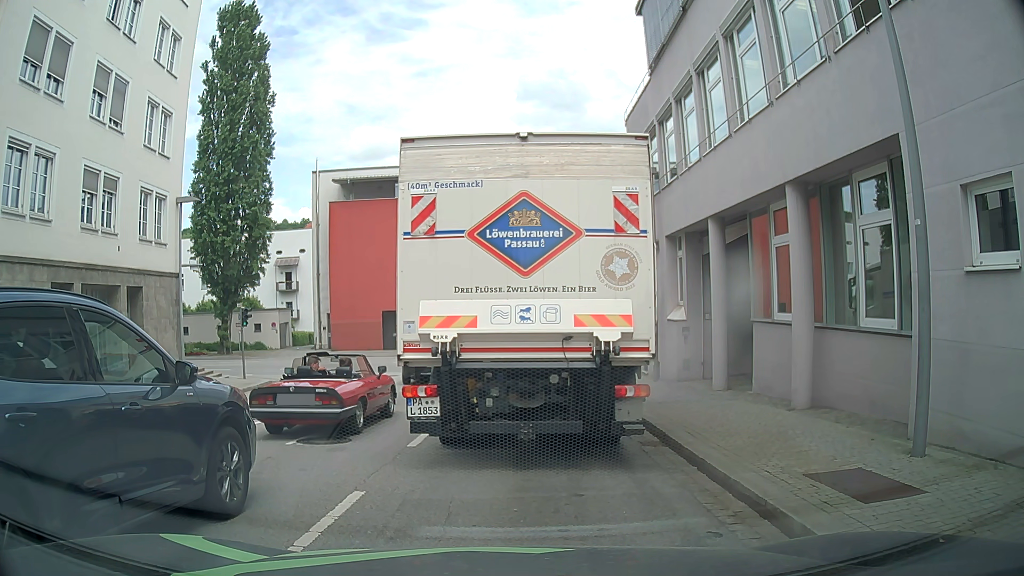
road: tertiary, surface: asphalt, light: Day
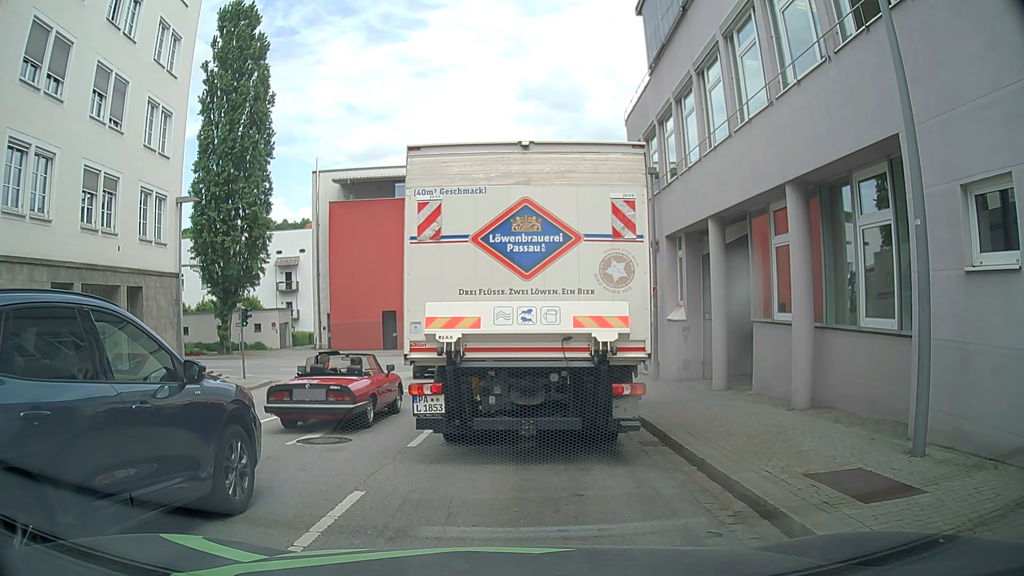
(0.0, 0.0) m; 0°
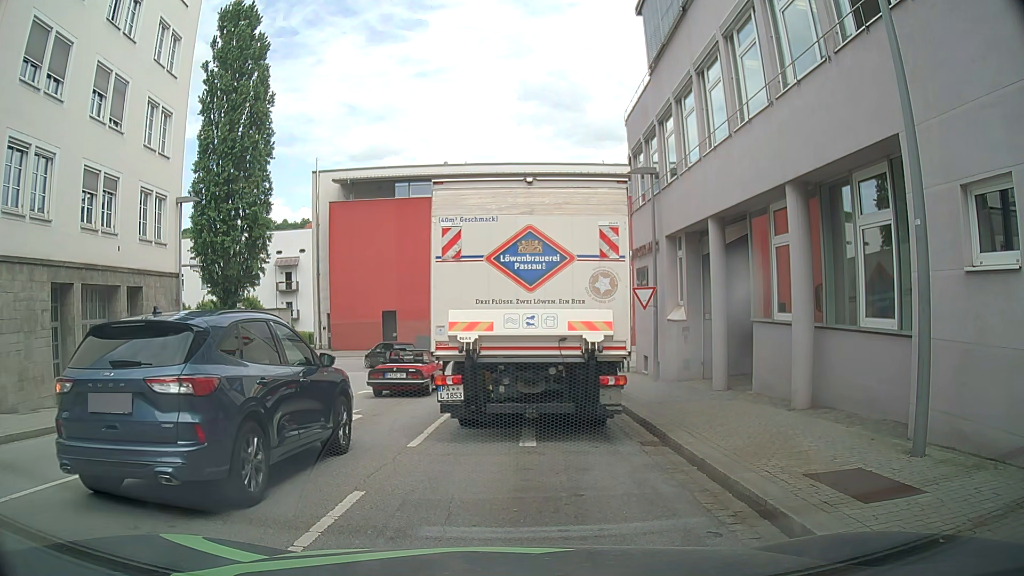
(0.0, 0.0) m; 0°
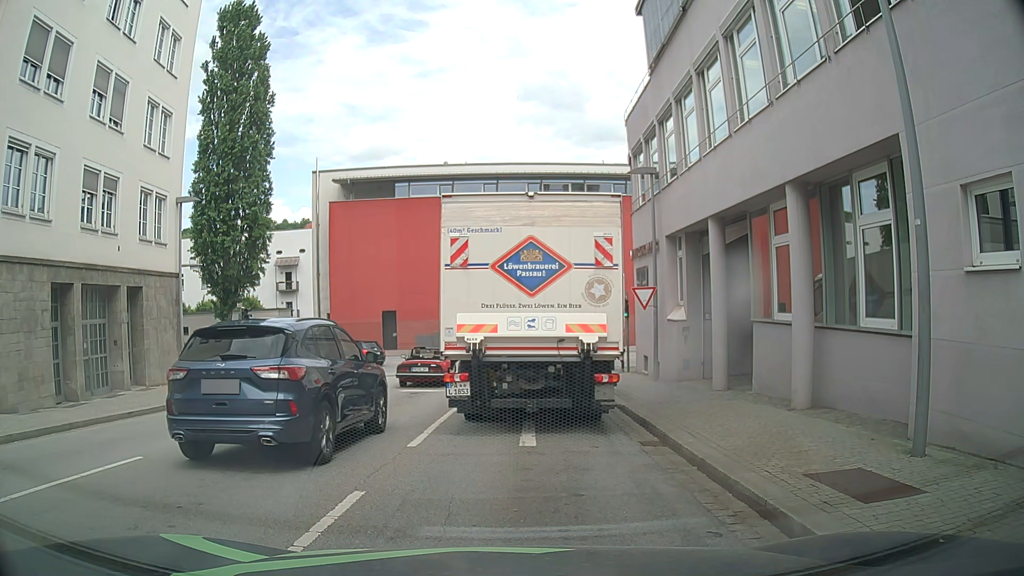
(0.0, 0.0) m; 0°
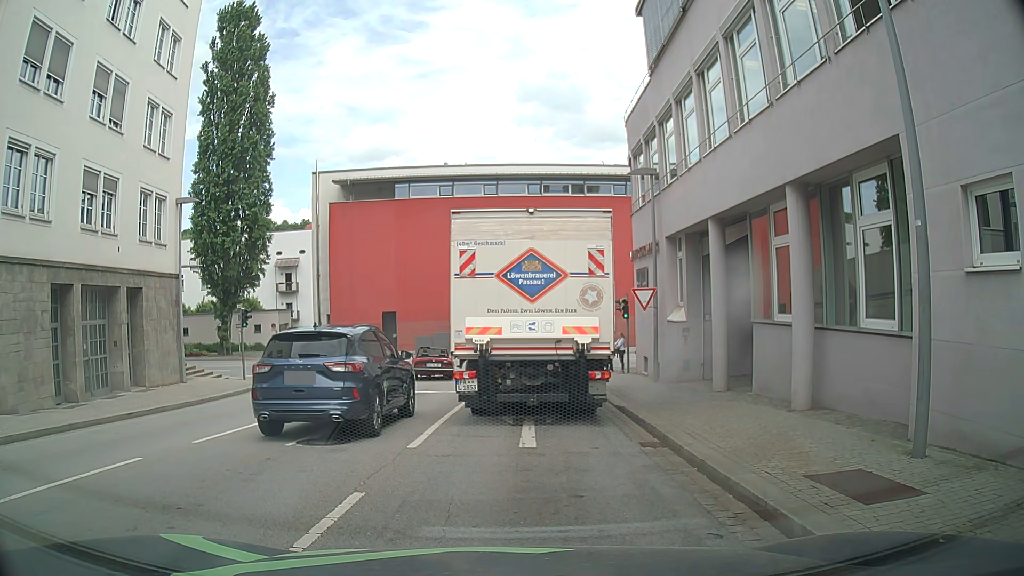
(0.0, 0.0) m; 0°
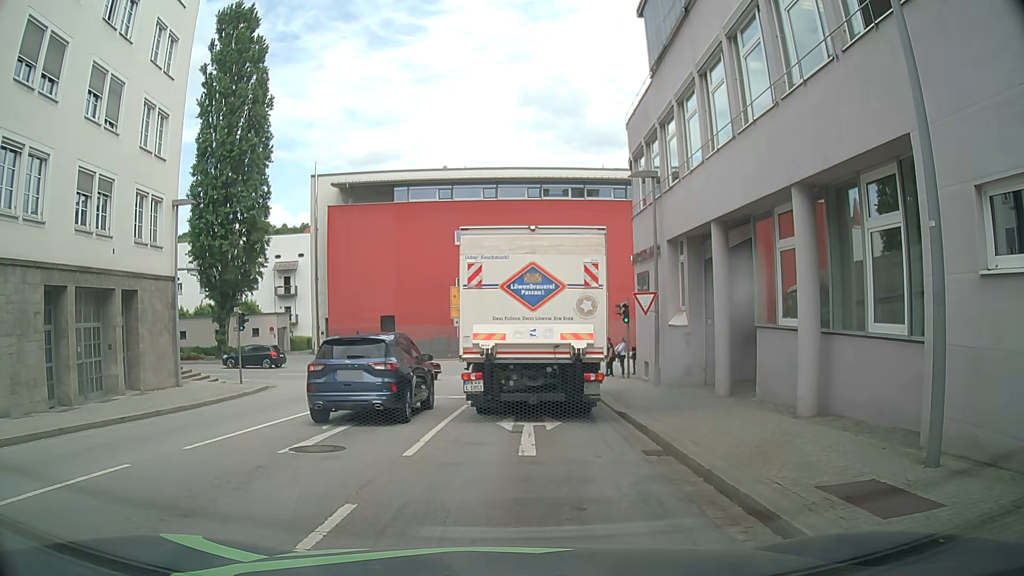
(0.0, +0.3) m; 0°
